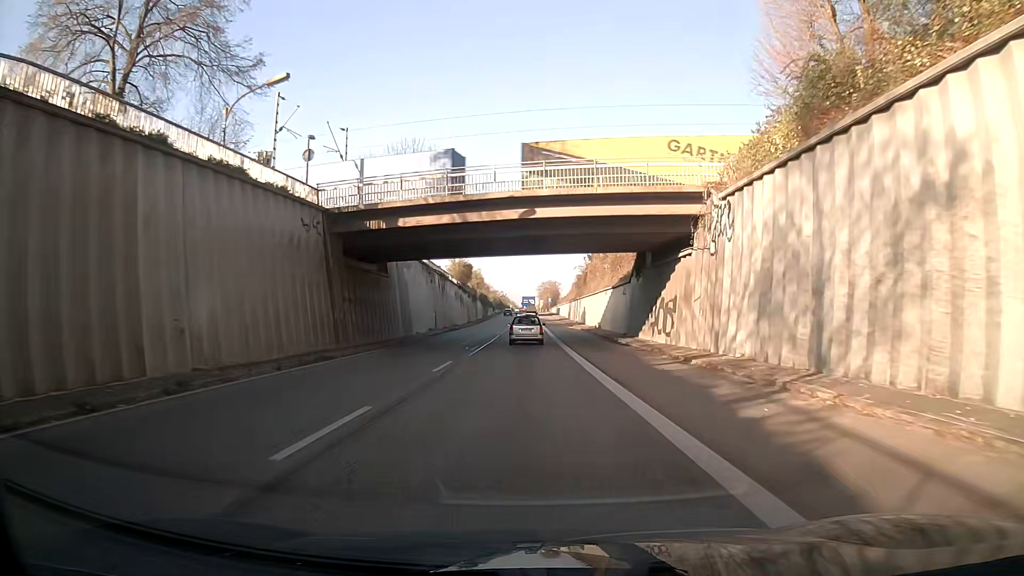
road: trunk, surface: asphalt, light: Day
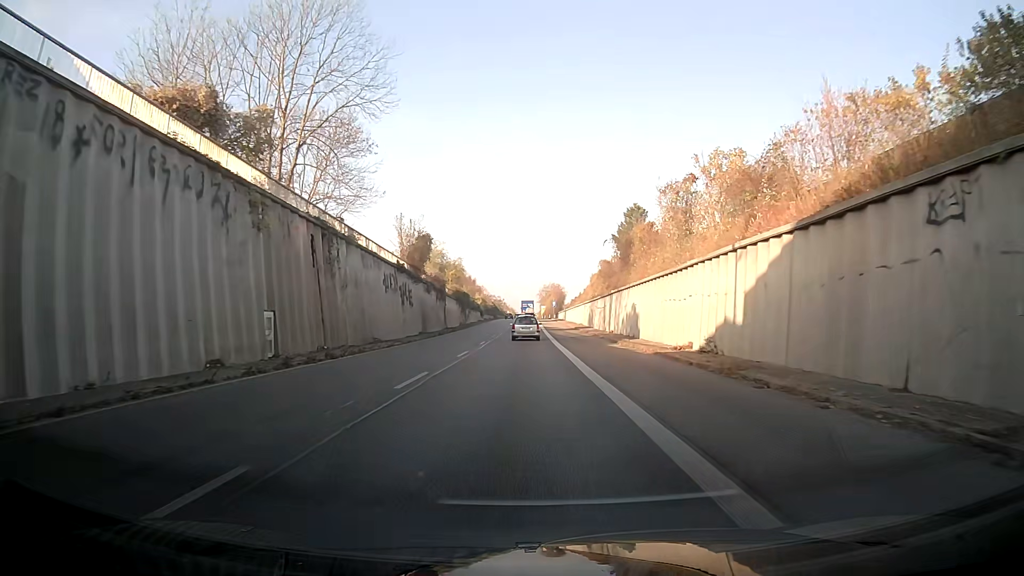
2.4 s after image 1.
(+0.8, +39.1) m; +3°
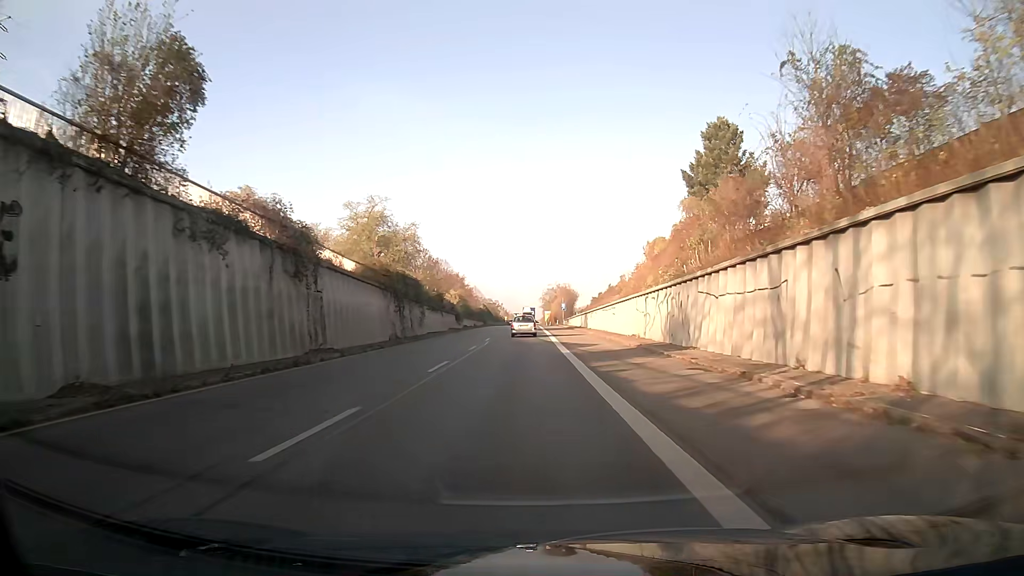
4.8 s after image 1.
(-1.7, +41.5) m; -3°
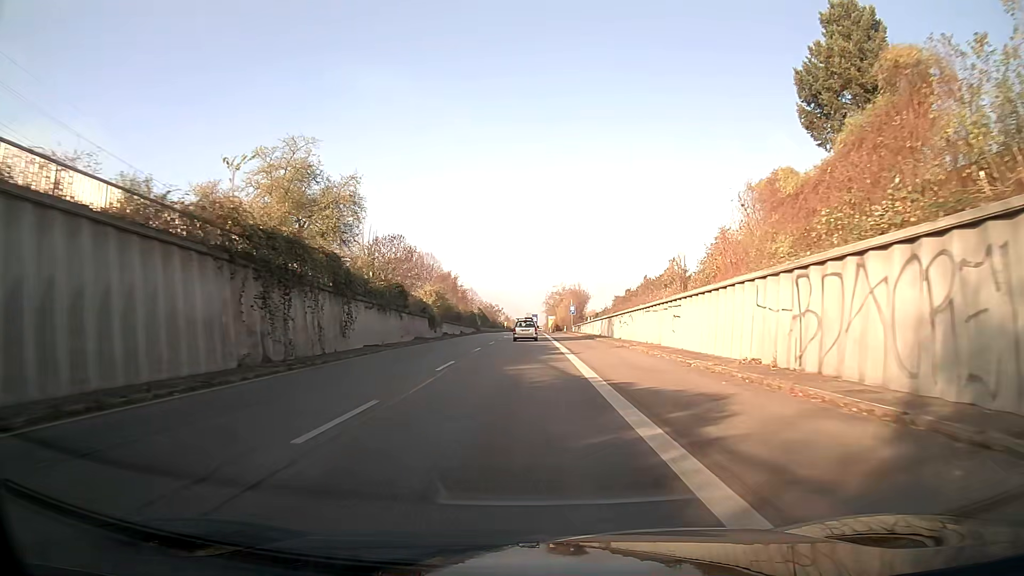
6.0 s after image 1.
(0.0, +22.0) m; 0°
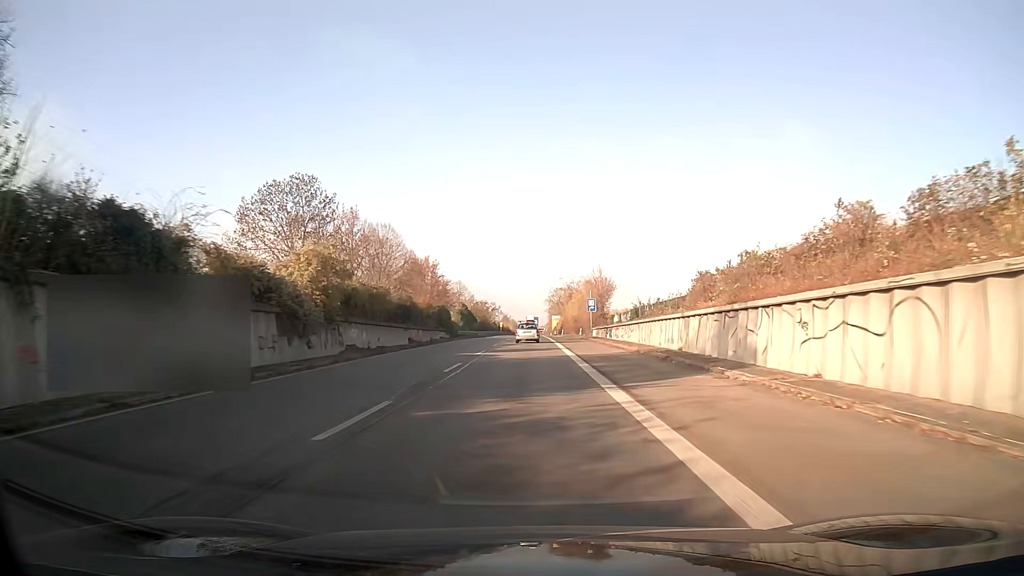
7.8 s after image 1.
(0.0, +34.2) m; 0°
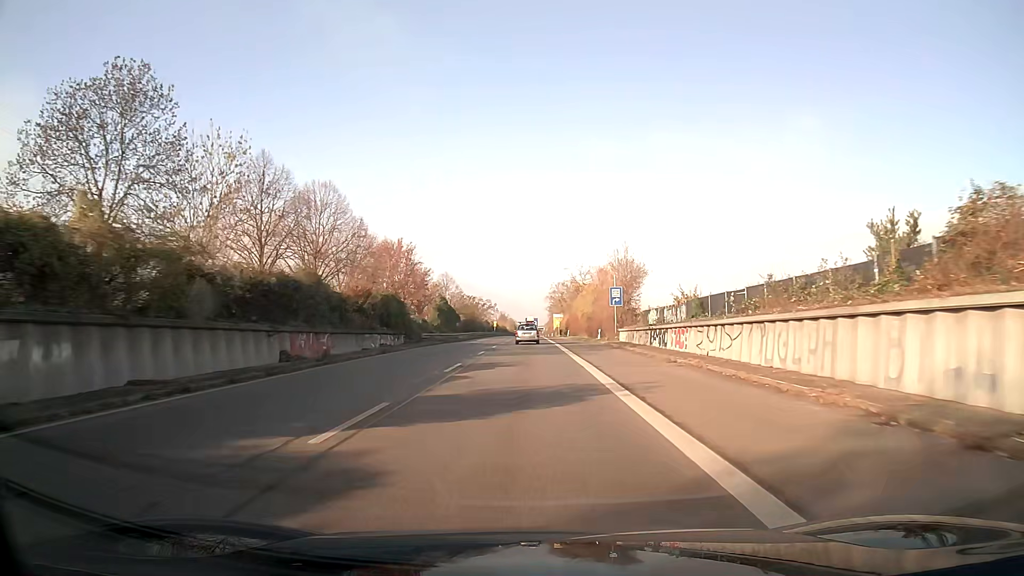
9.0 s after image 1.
(0.0, +23.5) m; 0°
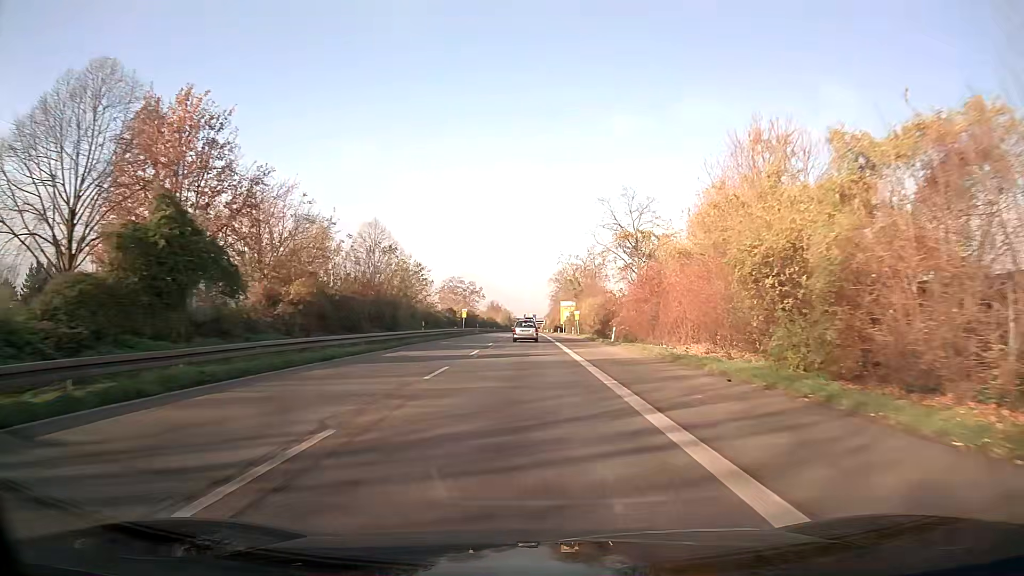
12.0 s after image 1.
(+0.1, +61.0) m; 0°
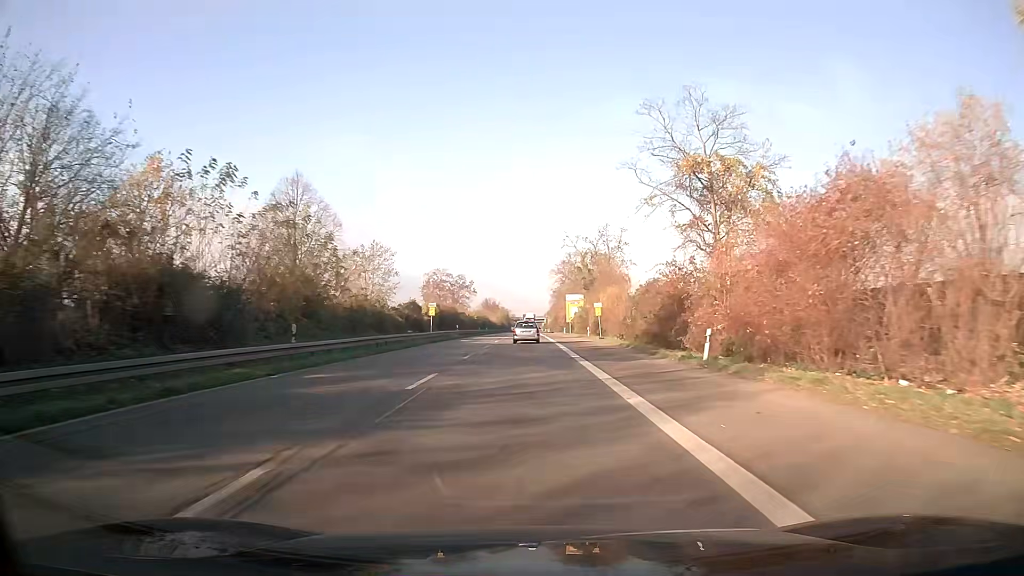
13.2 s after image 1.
(0.0, +25.2) m; 0°
